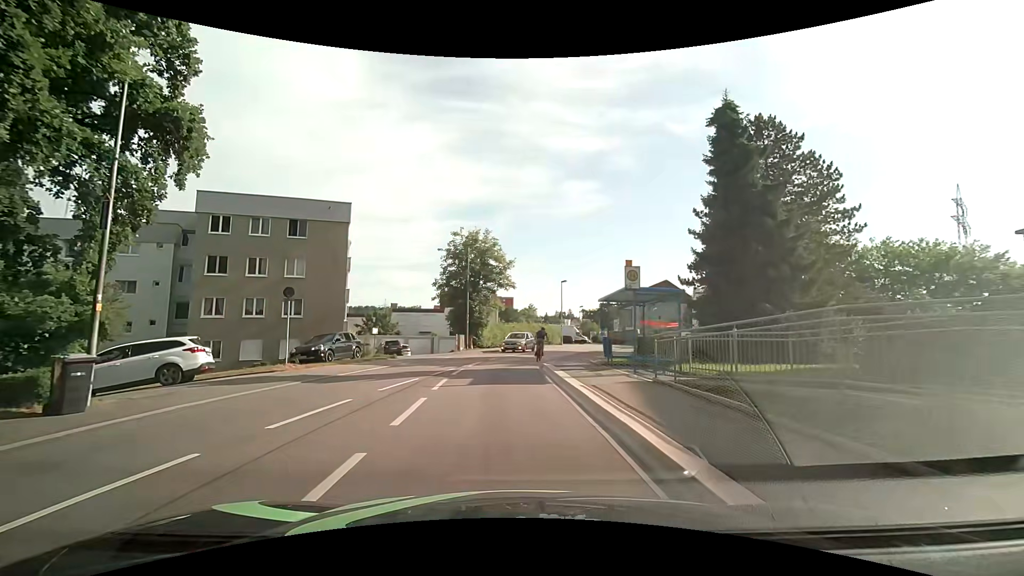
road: residential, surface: asphalt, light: Day
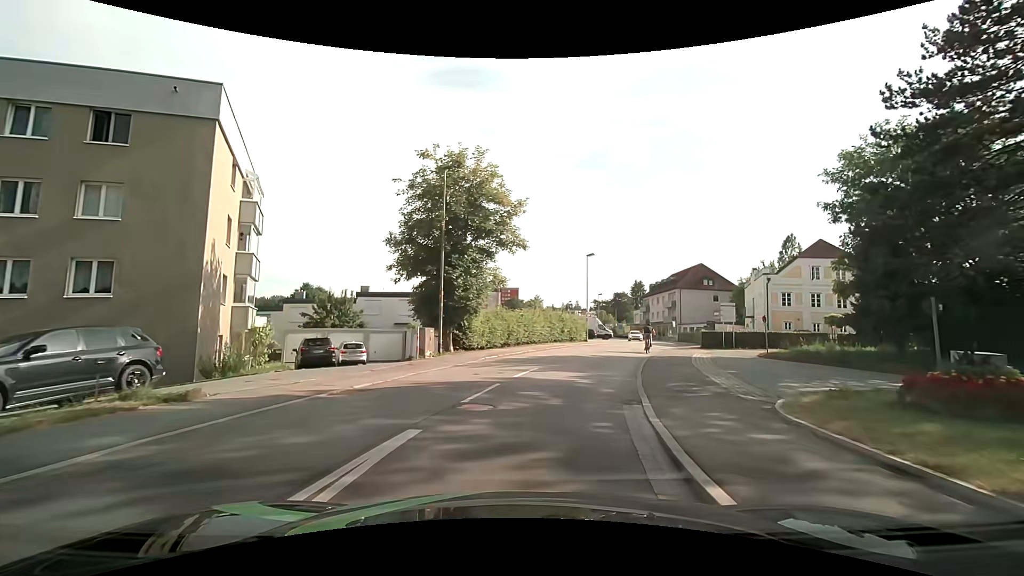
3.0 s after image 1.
(-0.3, +17.2) m; 0°
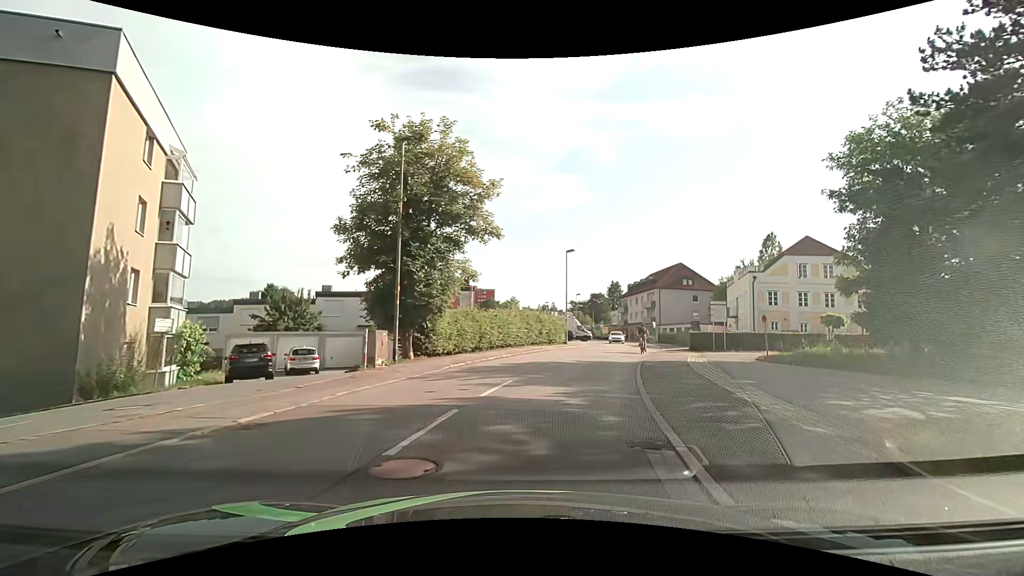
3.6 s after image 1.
(+0.1, +3.4) m; +3°
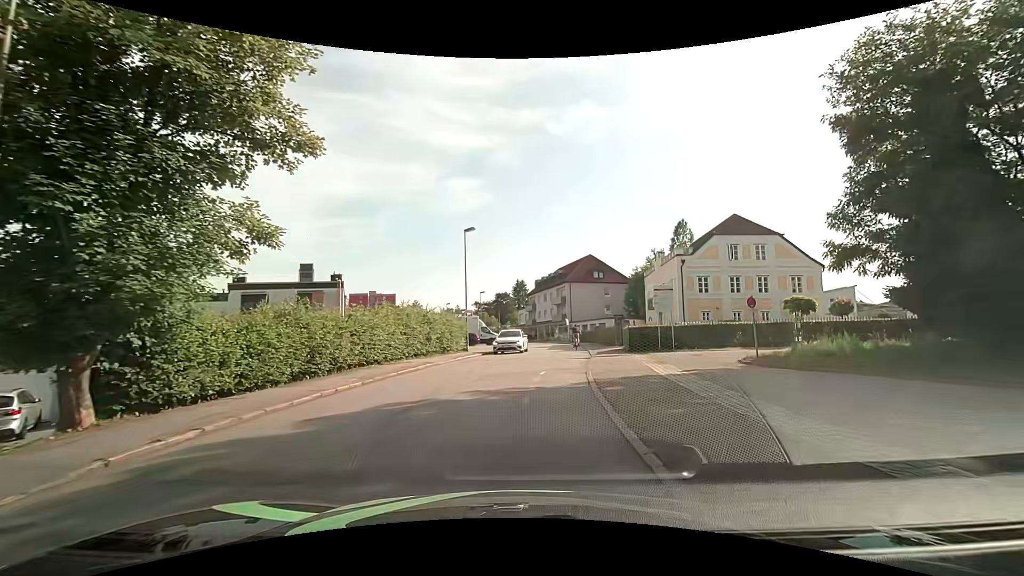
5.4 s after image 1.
(+0.9, +10.4) m; +11°
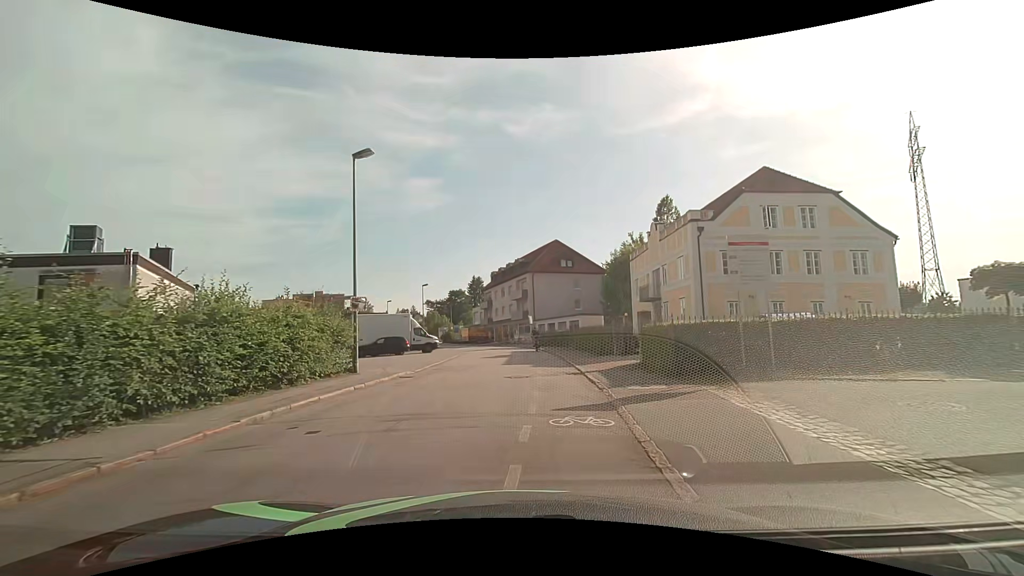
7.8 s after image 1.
(+0.7, +14.8) m; +5°
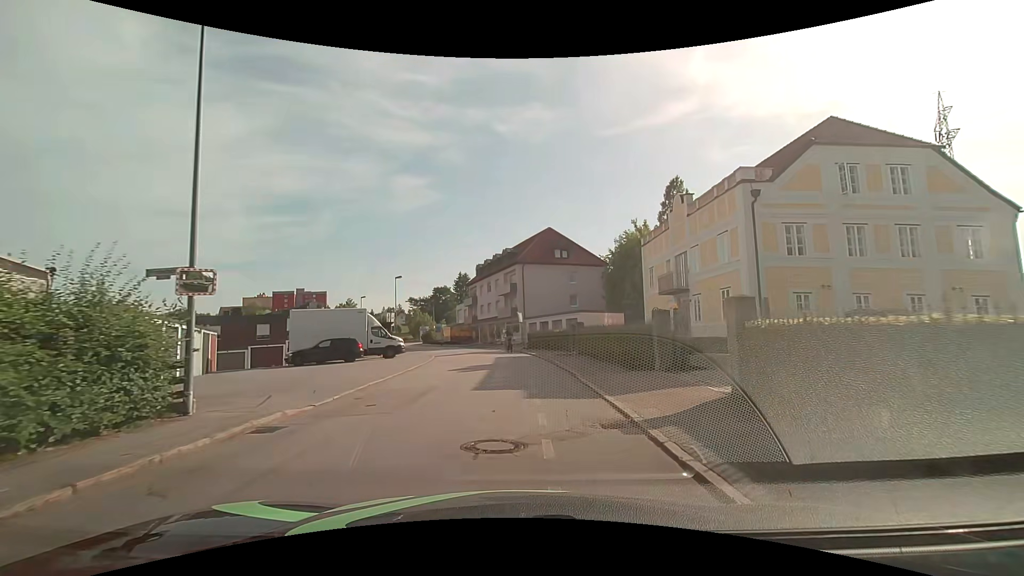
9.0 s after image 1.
(-0.1, +8.6) m; +1°
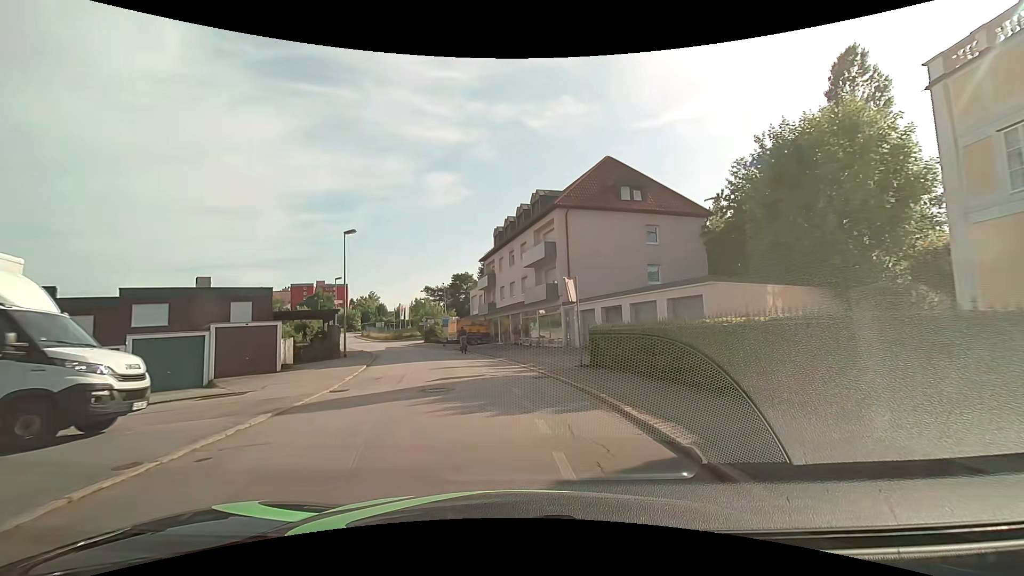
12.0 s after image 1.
(-0.3, +24.9) m; -4°
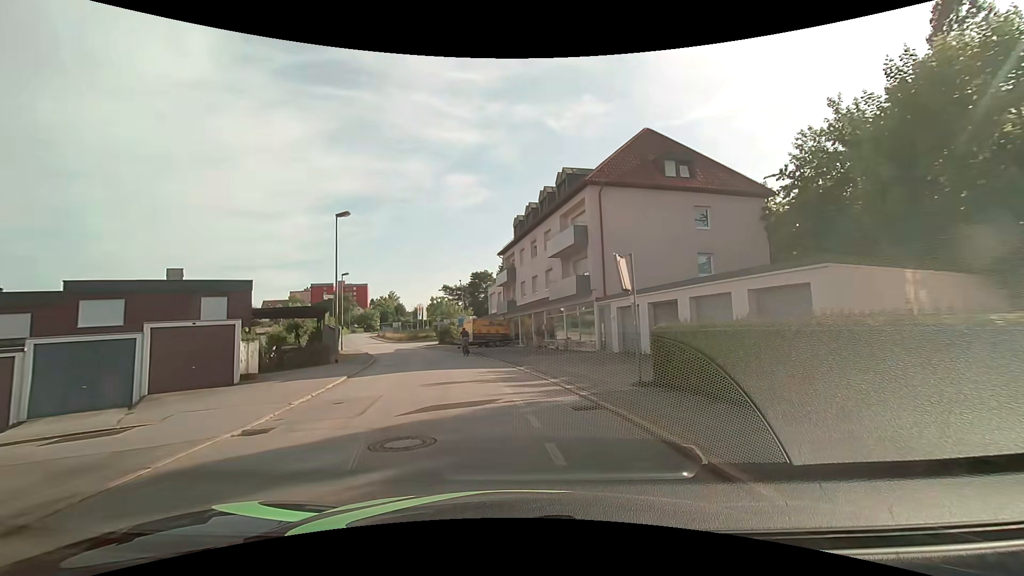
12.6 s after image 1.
(-0.1, +5.5) m; -2°
(0, +10) (-2, +20) (-4, +30) (-6, +39) (-9, +49) (-13, +58) (-17, +67) (-21, +77) (-24, +86) (-28, +95) m
